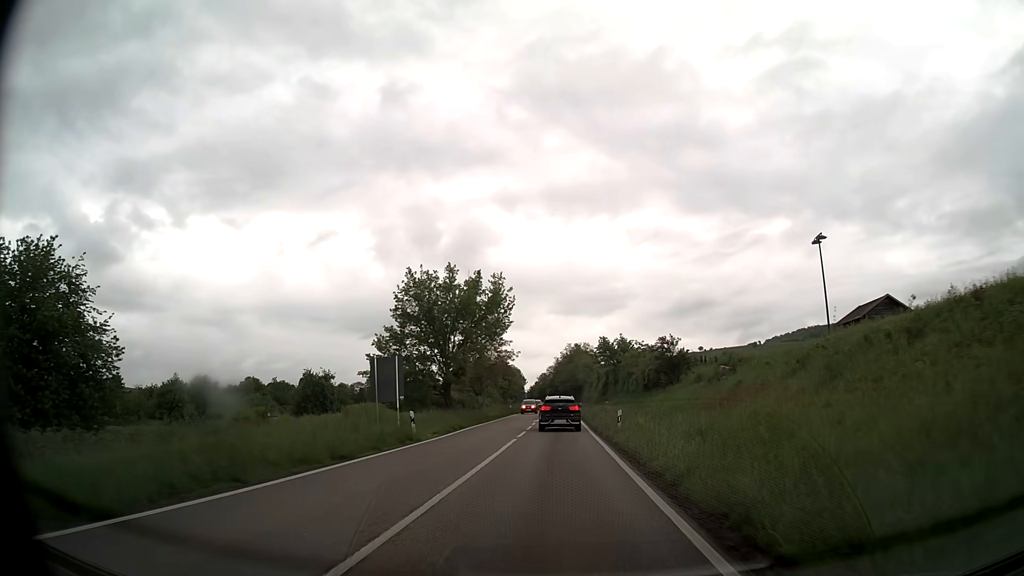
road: primary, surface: asphalt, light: Day
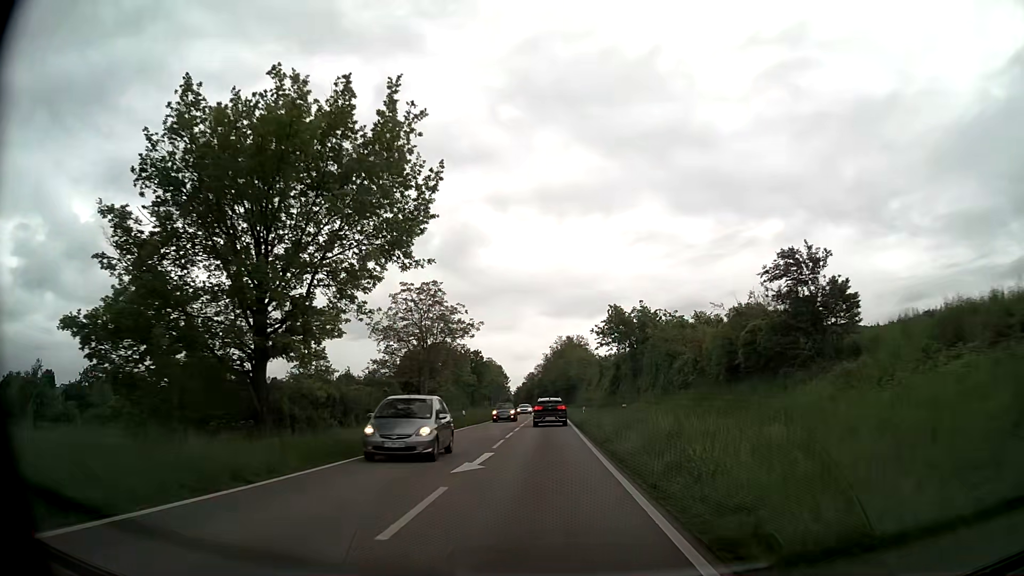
(+0.3, +30.9) m; +1°
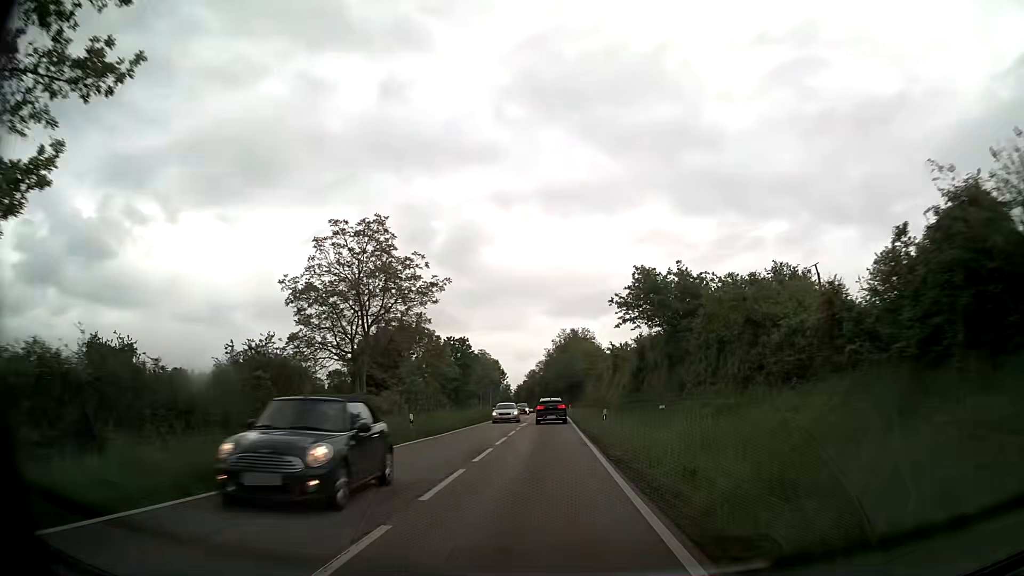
(-0.1, +16.7) m; 0°
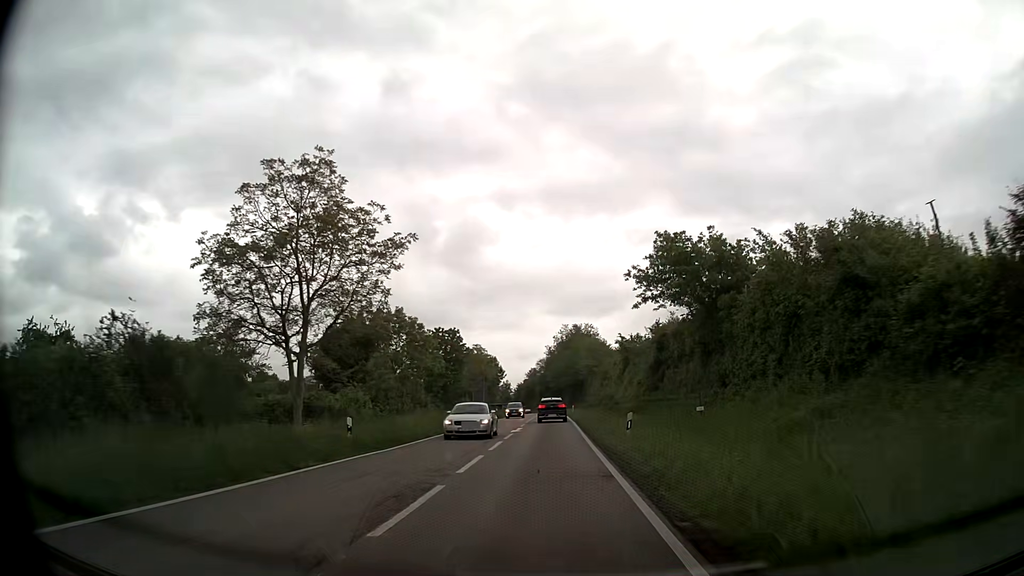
(0.0, +8.5) m; 0°
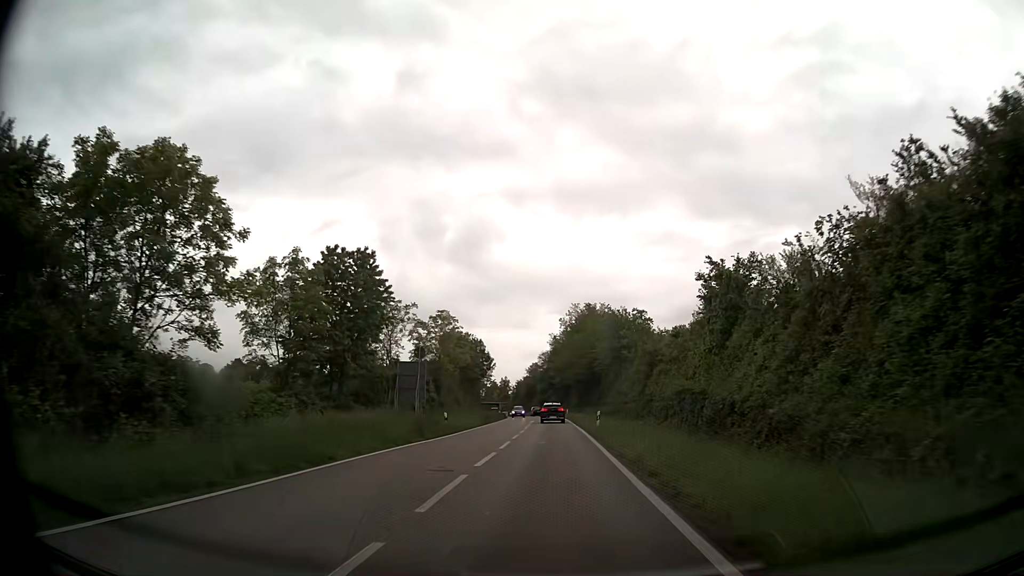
(-0.2, +34.8) m; 0°
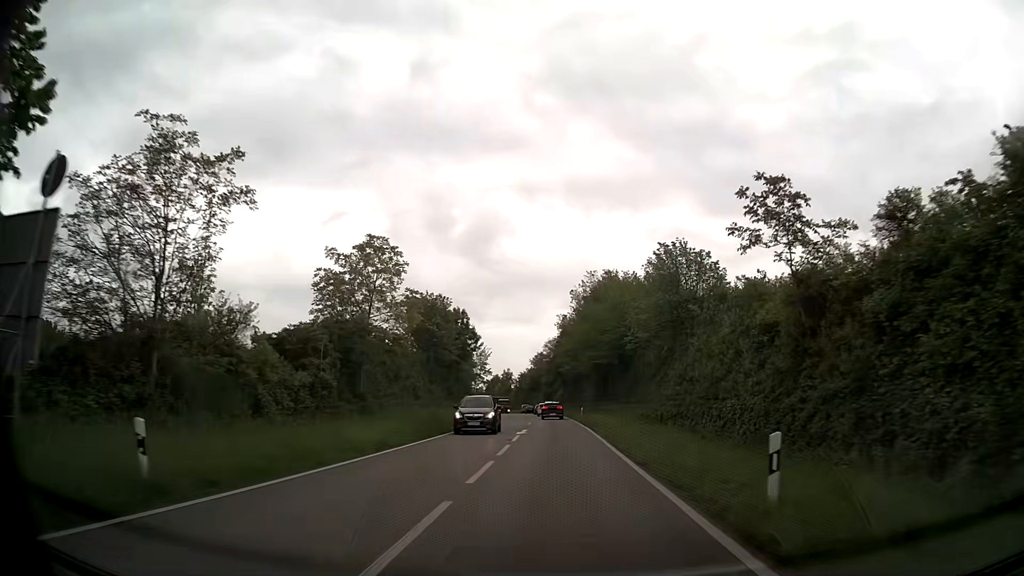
(-0.2, +27.1) m; -1°
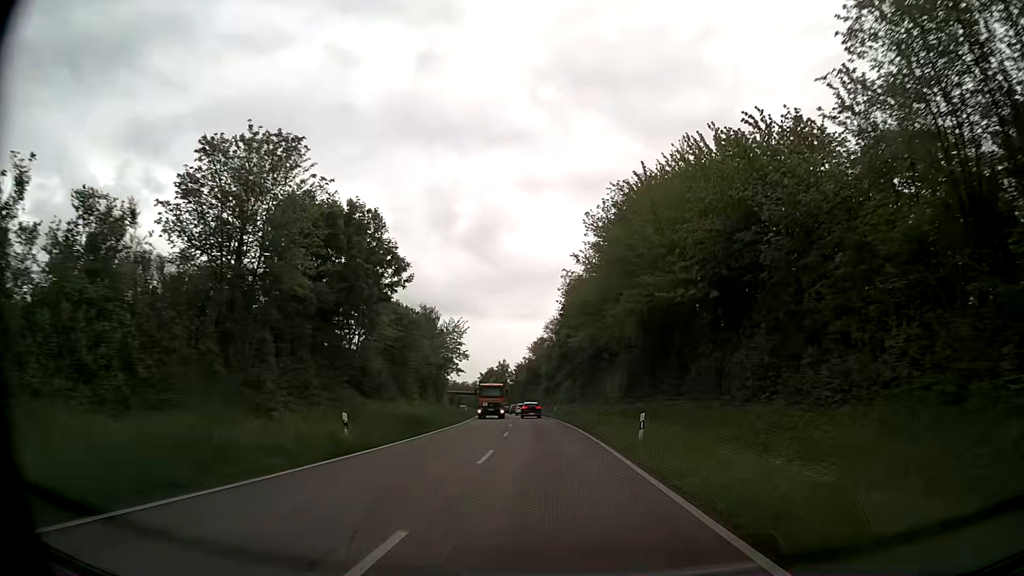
(+0.1, +38.6) m; 0°
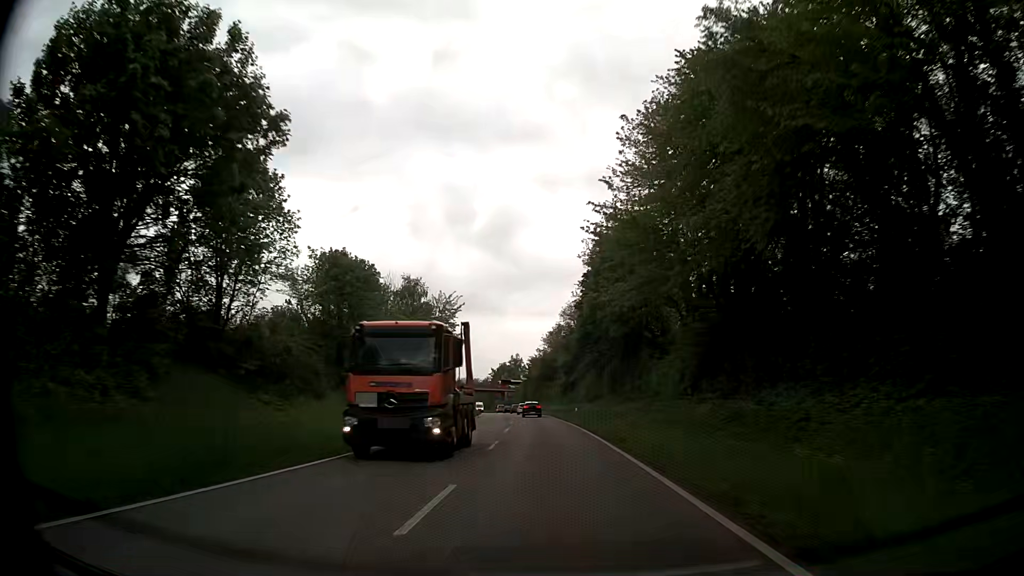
(-0.2, +20.2) m; -1°
(0, +10) (0, +20) (0, +30) (-1, +40) (-1, +50) (-2, +60) (-2, +70) (-3, +80) (-4, +90) (-5, +100) m
